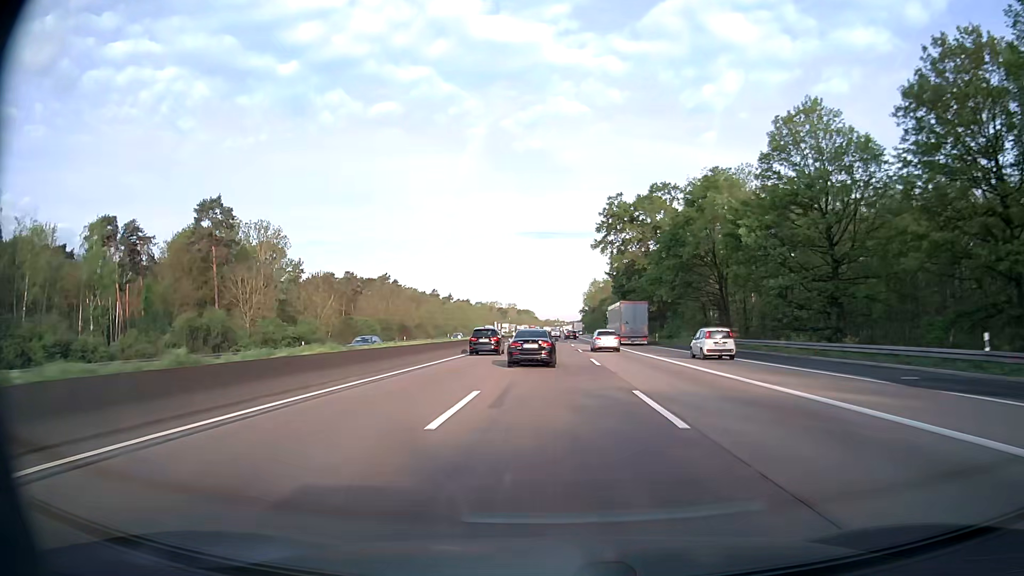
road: motorway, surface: asphalt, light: Day
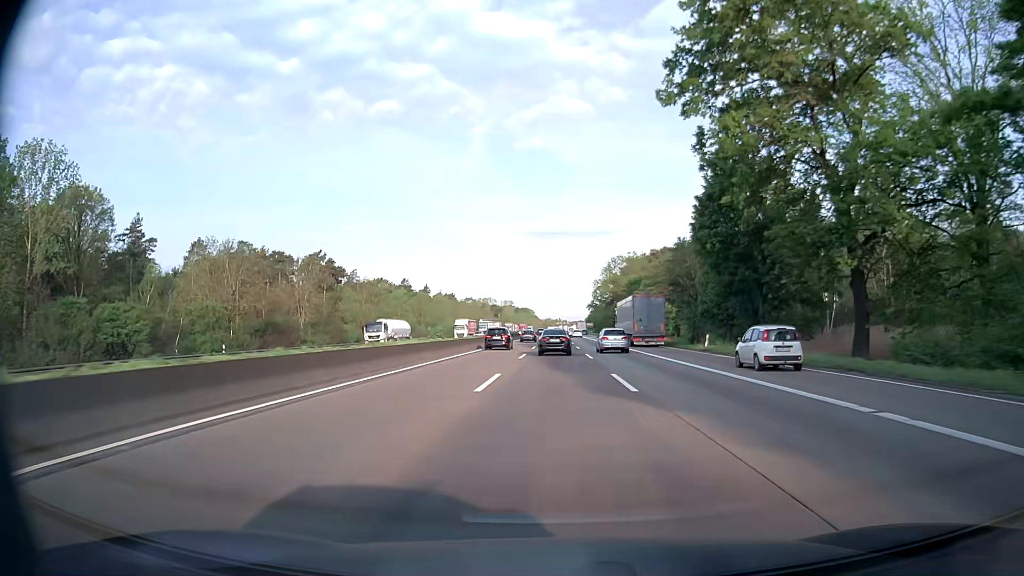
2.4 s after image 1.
(0.0, +66.3) m; 0°
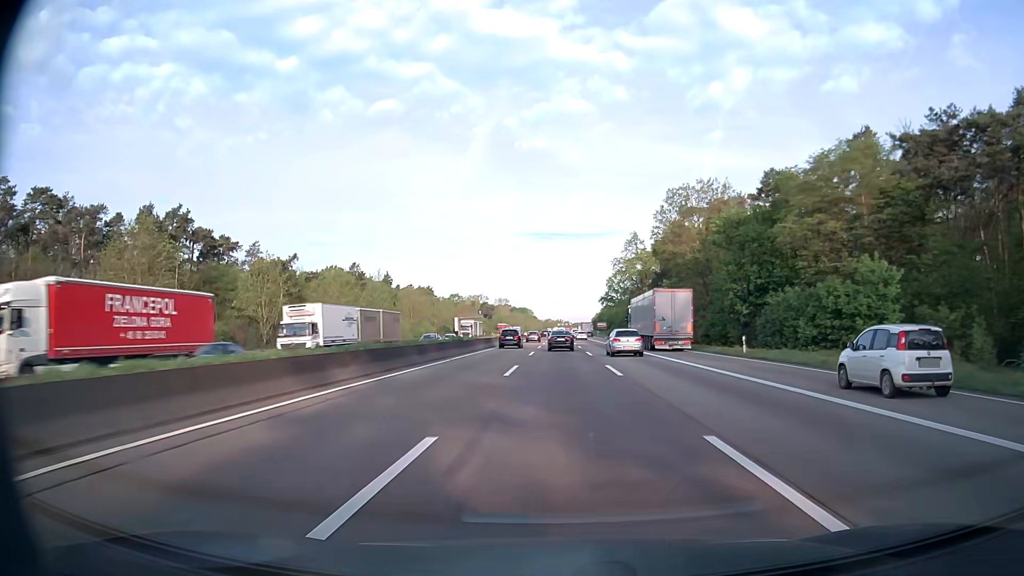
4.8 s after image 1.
(-0.1, +66.1) m; 0°
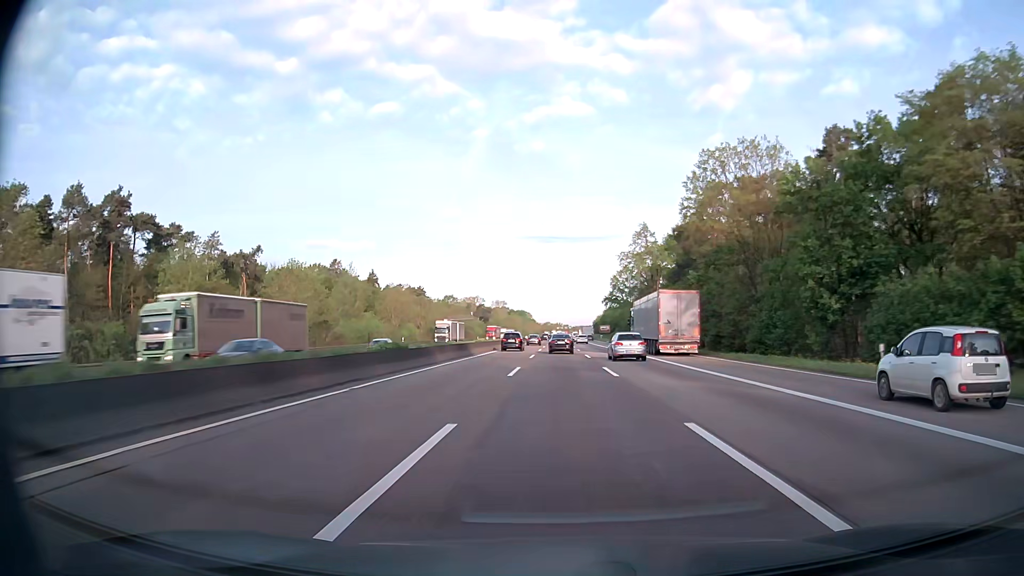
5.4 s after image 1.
(0.0, +16.5) m; 0°
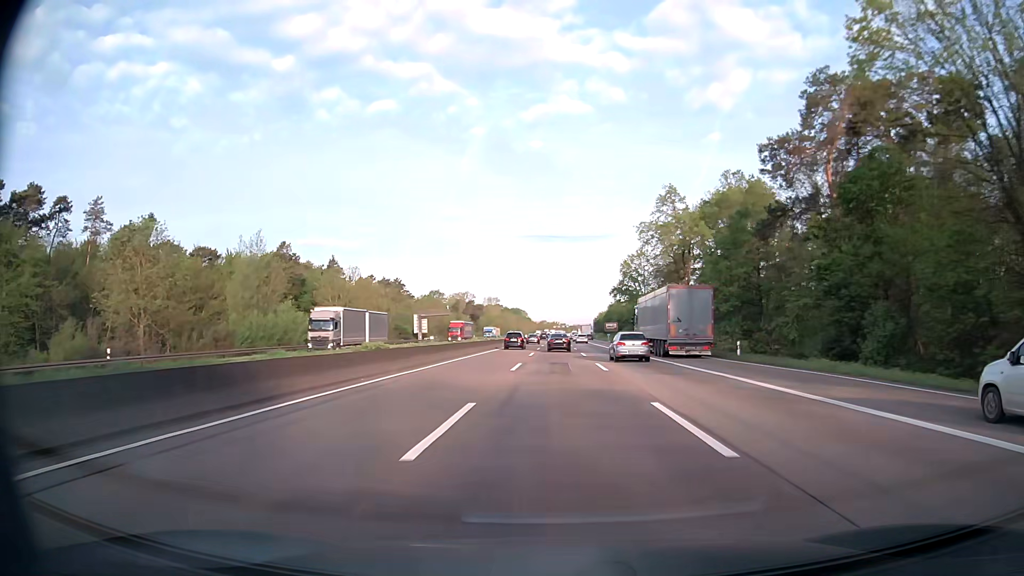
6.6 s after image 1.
(+0.1, +32.9) m; 0°
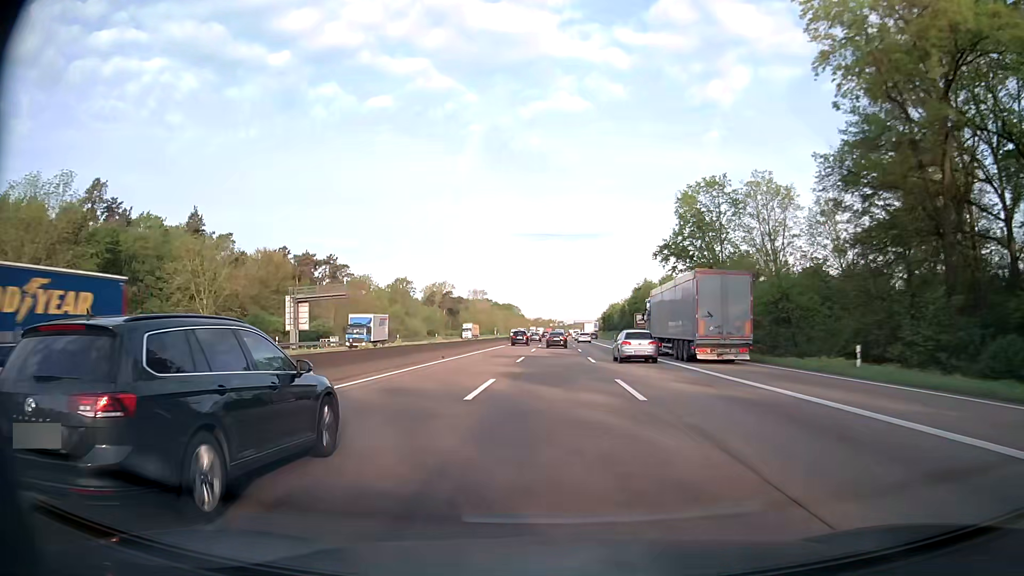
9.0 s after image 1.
(+0.2, +65.7) m; 0°
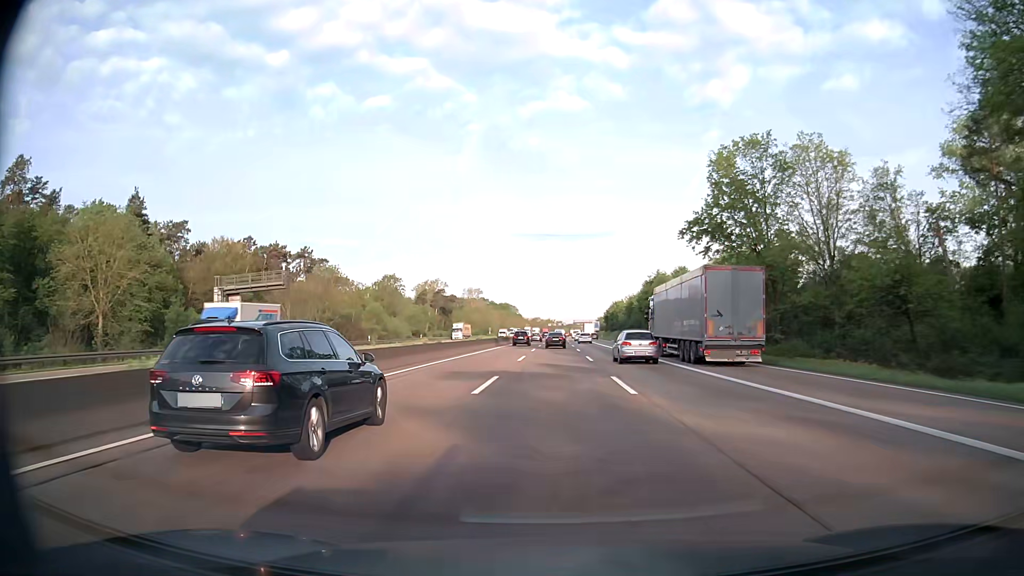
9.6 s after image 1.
(0.0, +16.4) m; 0°
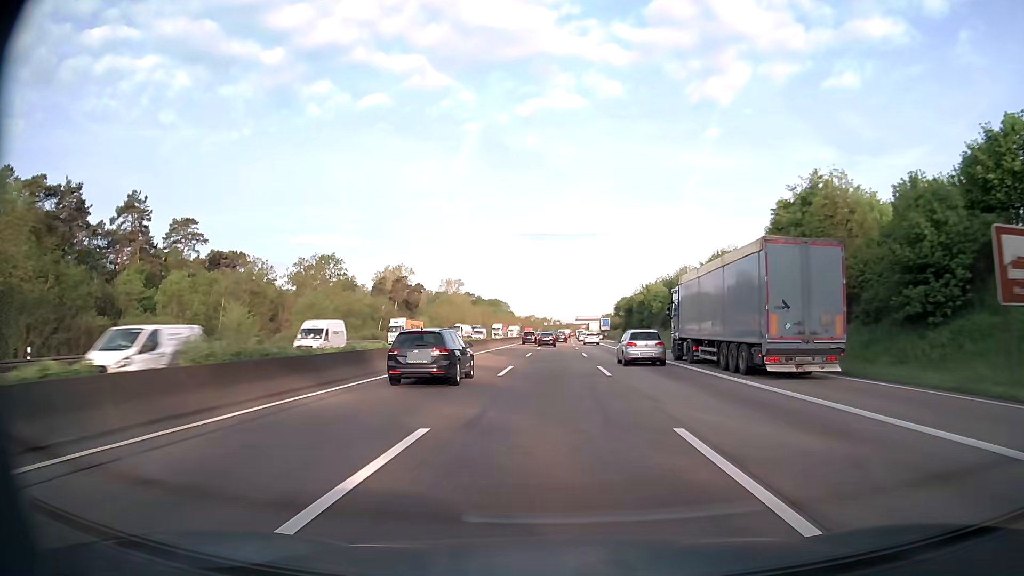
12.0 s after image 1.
(+0.2, +65.4) m; 0°
(0, +10) (0, +20) (0, +30) (0, +40) (0, +50) (0, +60) (0, +70) (+1, +80) (+1, +90) (+1, +100) m
